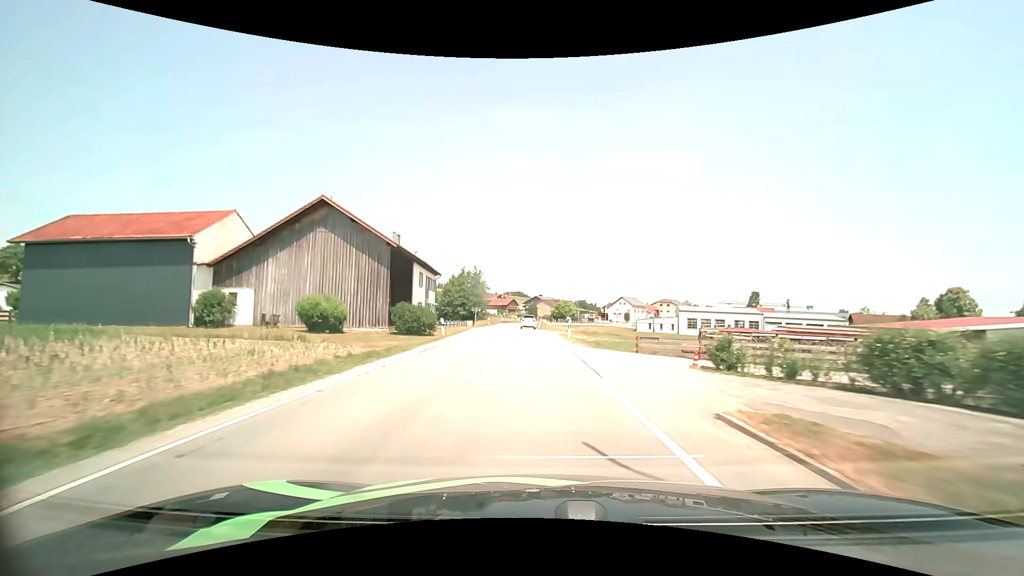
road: secondary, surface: asphalt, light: Day
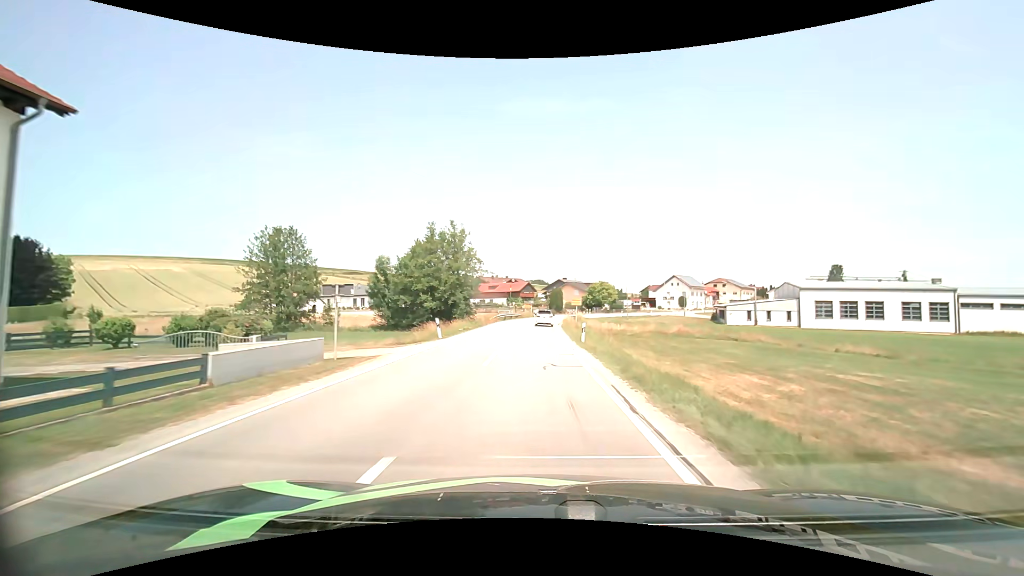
(-0.8, +45.5) m; -2°
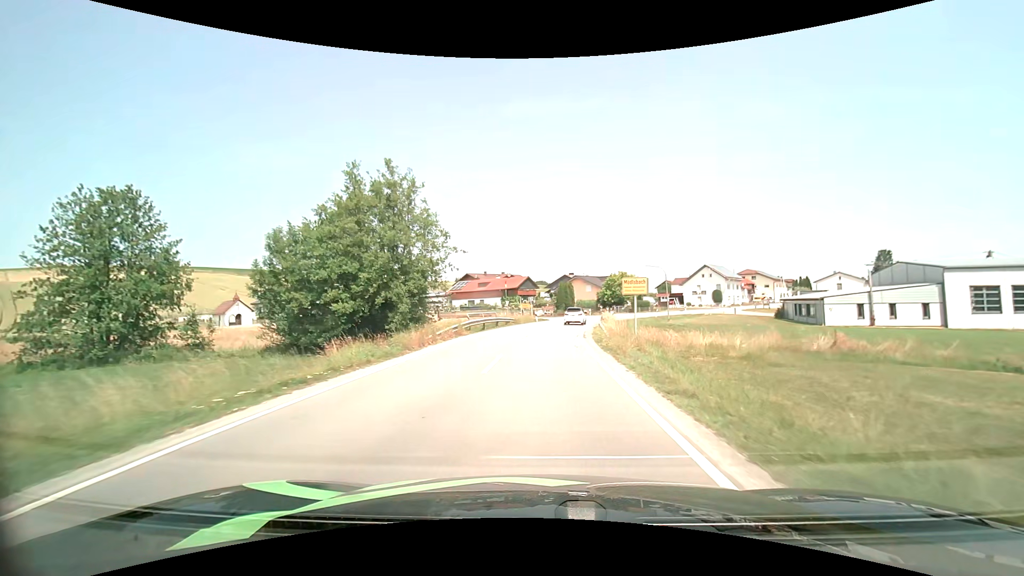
(-0.2, +25.1) m; -1°
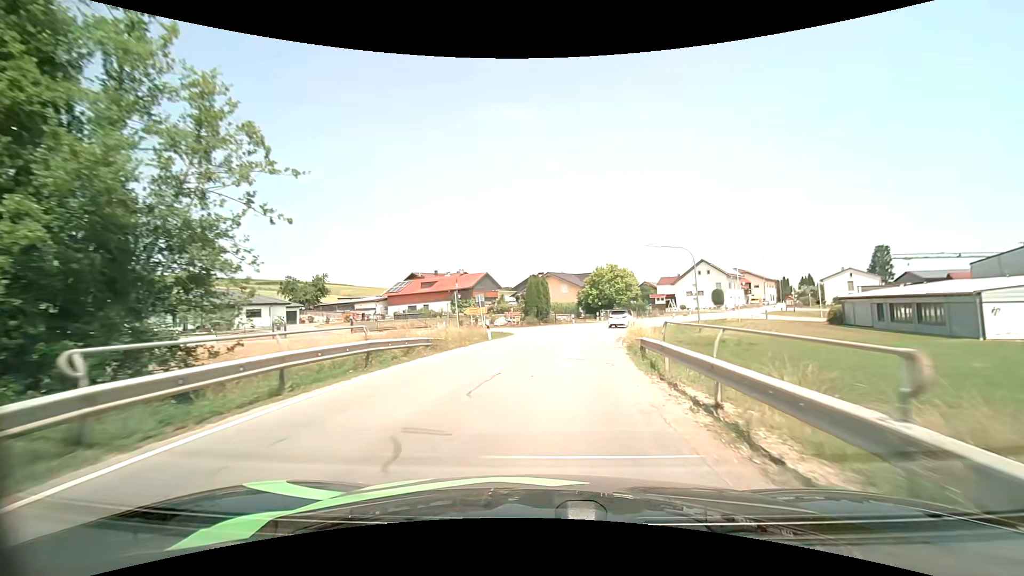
(+0.5, +22.9) m; +4°
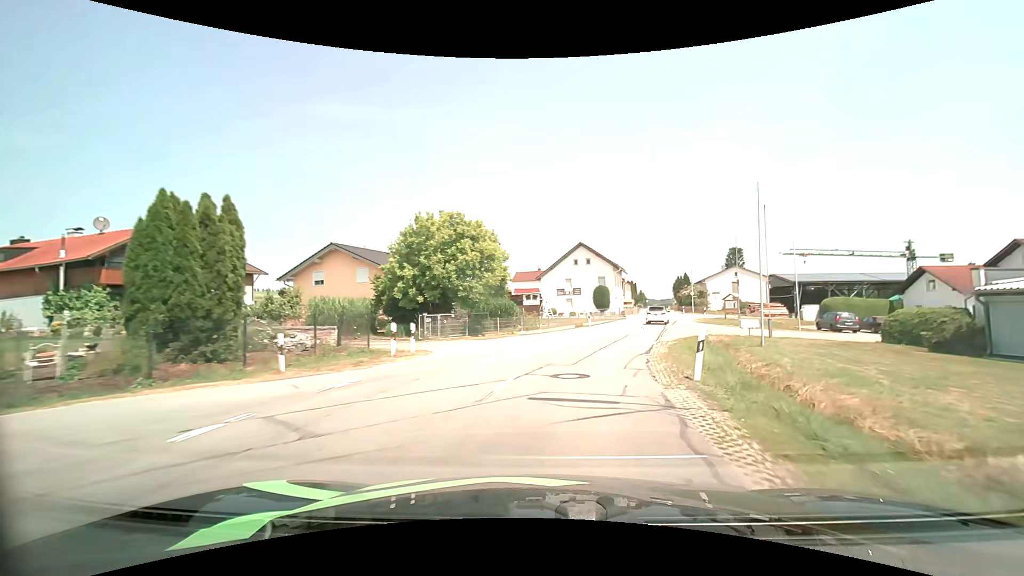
(+4.8, +37.1) m; +17°
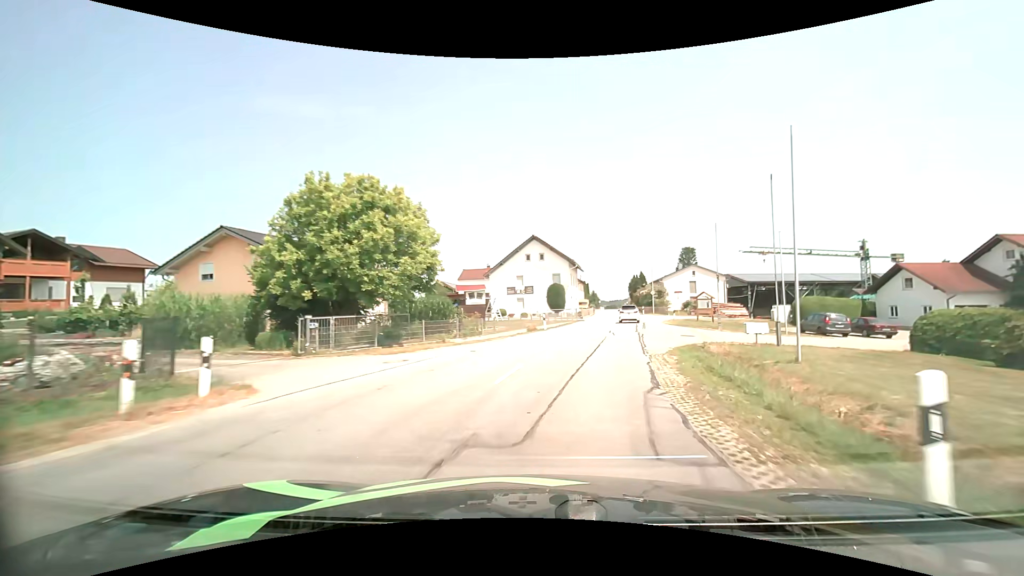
(+0.4, +7.5) m; +6°
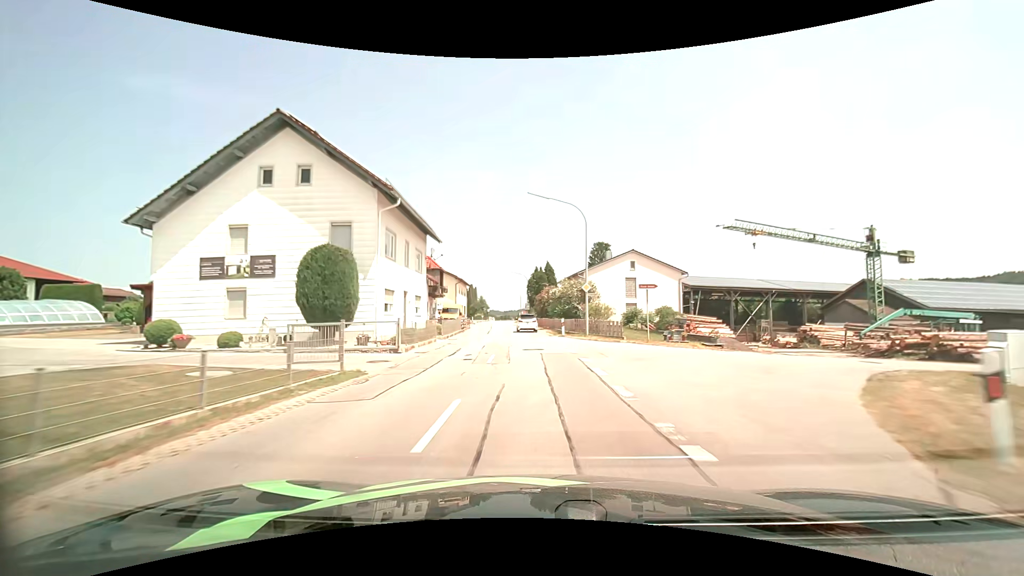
(+6.0, +38.7) m; +12°
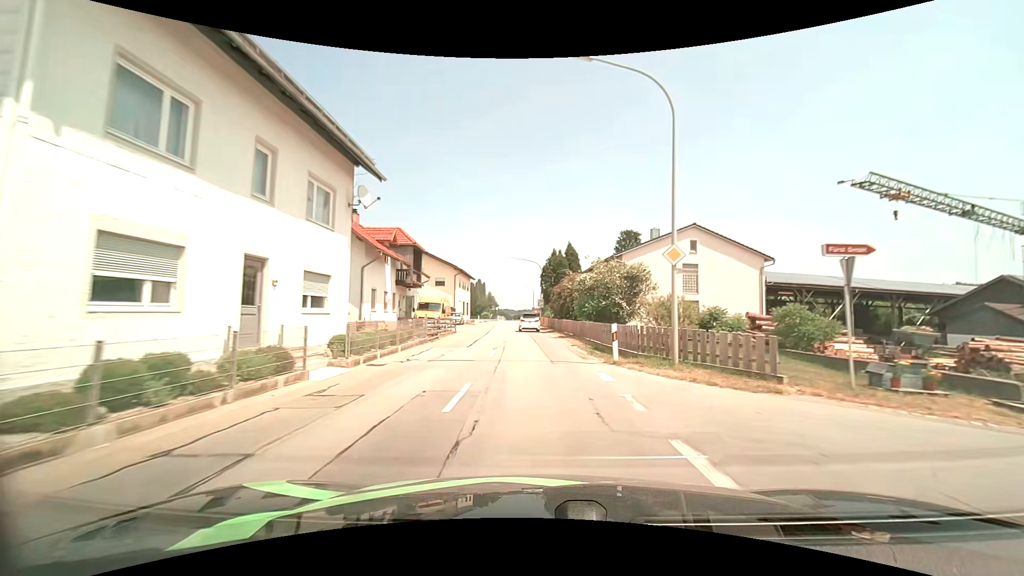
(-0.2, +15.8) m; -2°
(0, +10) (0, +20) (-1, +30) (-1, +40) (-2, +50) (-3, +60) (-3, +70) (-4, +80) (-4, +90) (-4, +100) m
